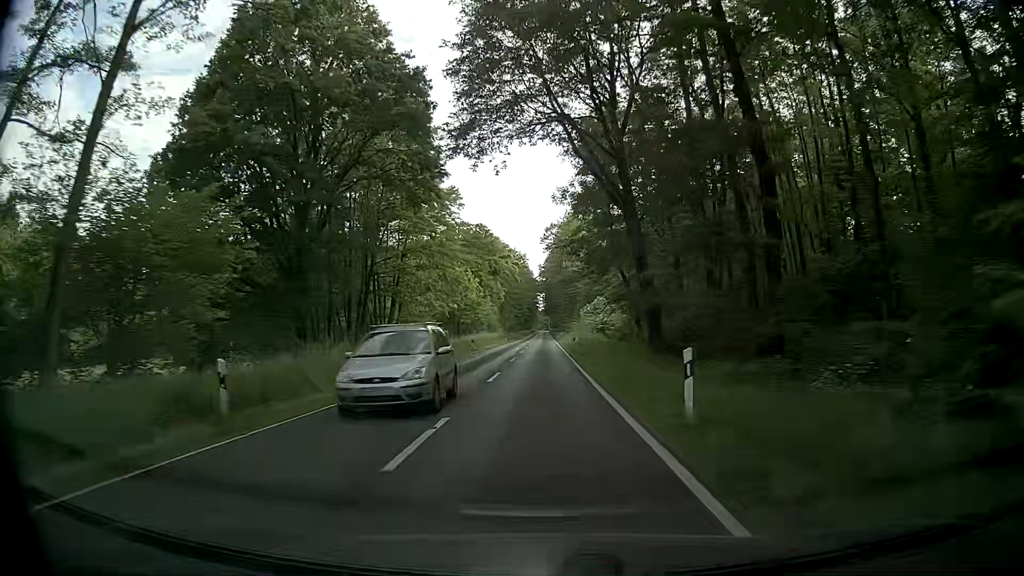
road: secondary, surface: asphalt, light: Day
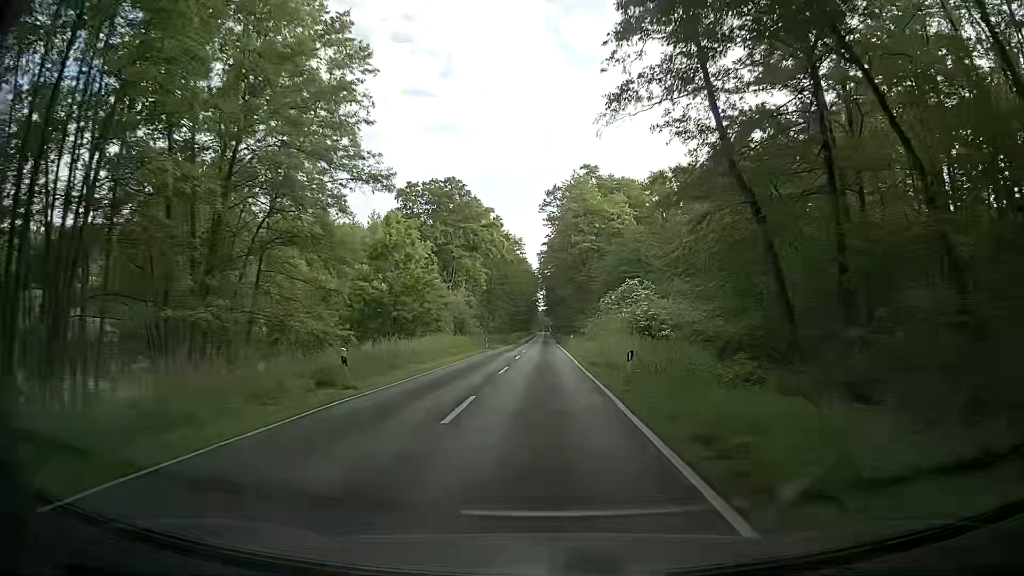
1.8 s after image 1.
(-0.1, +32.1) m; 0°
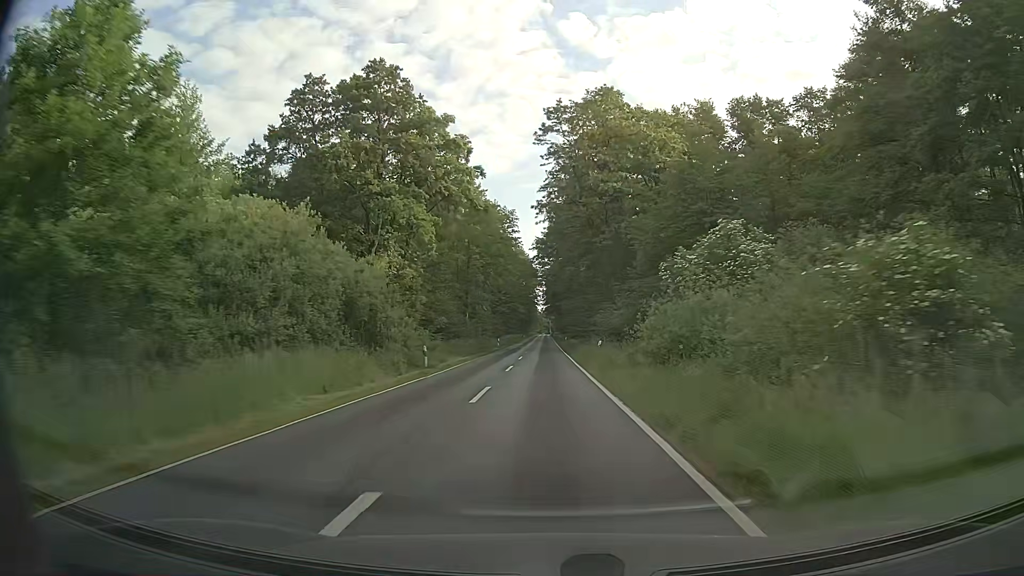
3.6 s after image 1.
(+0.3, +32.2) m; +1°
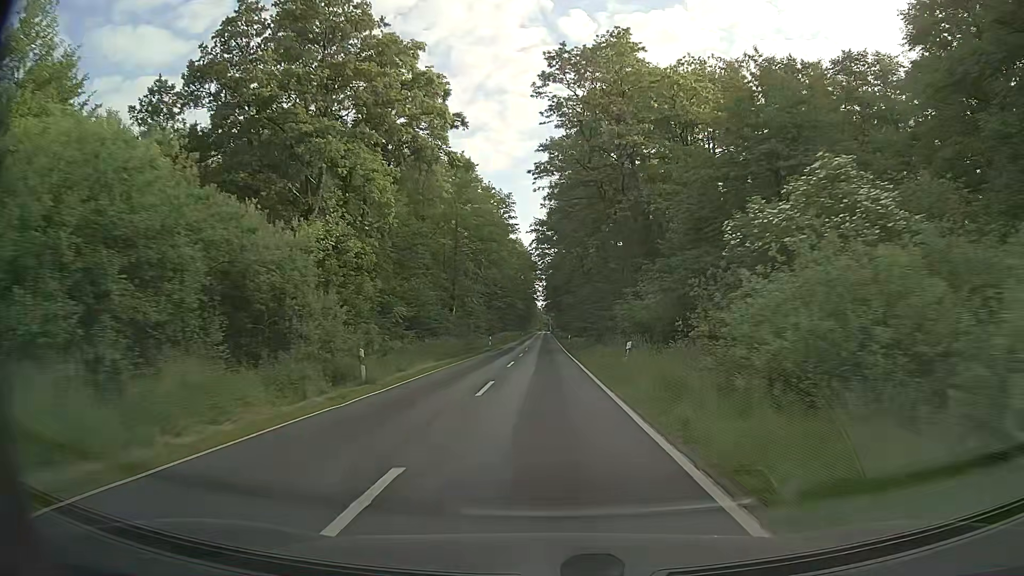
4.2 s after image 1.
(-0.1, +10.7) m; -1°
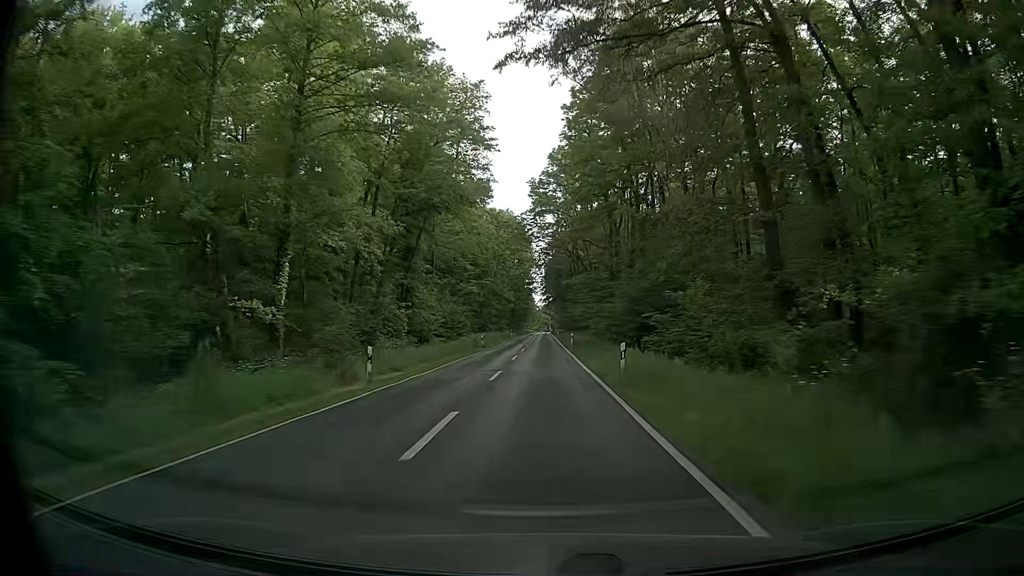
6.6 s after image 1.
(+0.2, +43.0) m; 0°
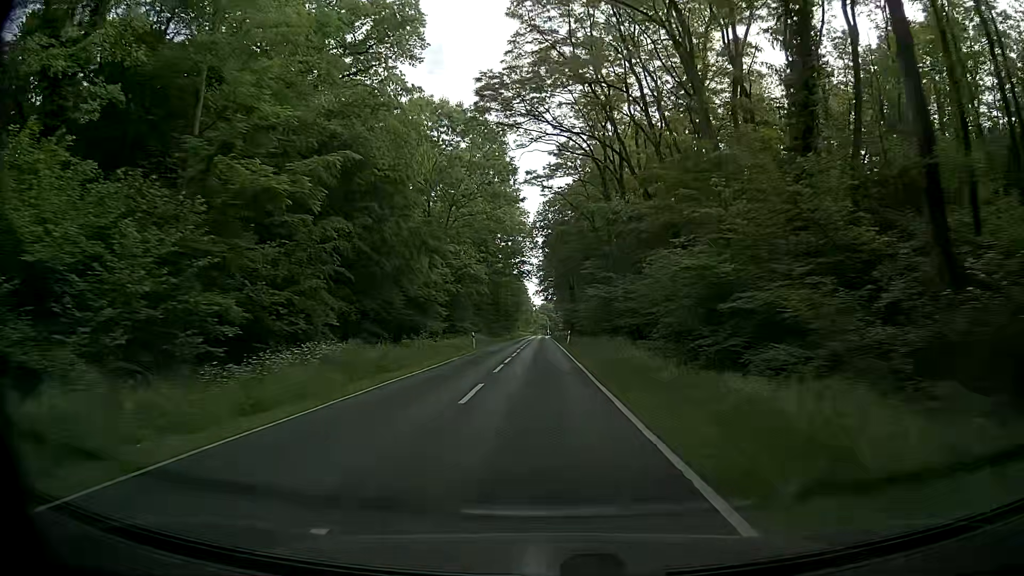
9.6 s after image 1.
(-0.1, +53.6) m; 0°
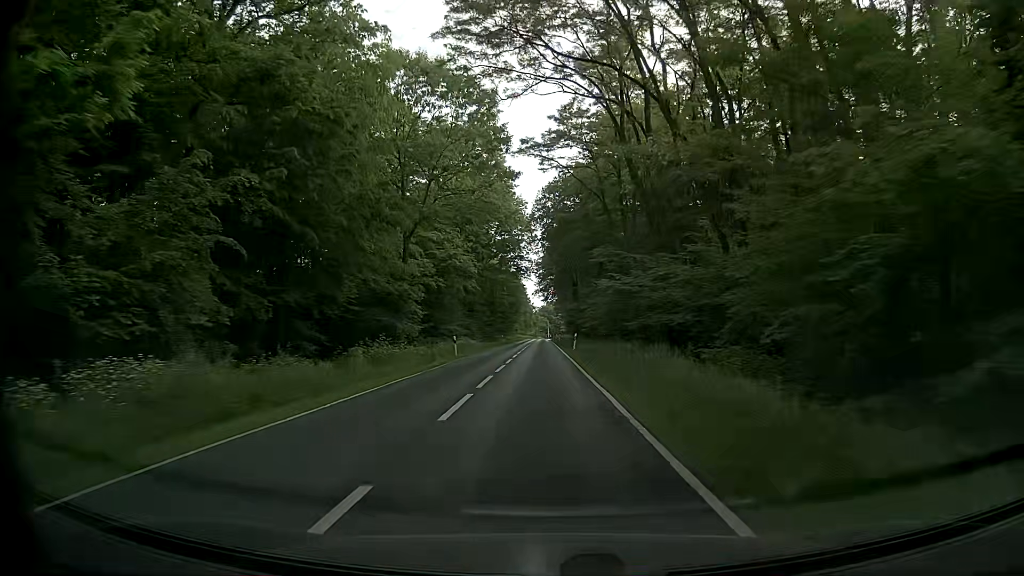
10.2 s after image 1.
(0.0, +10.7) m; 0°
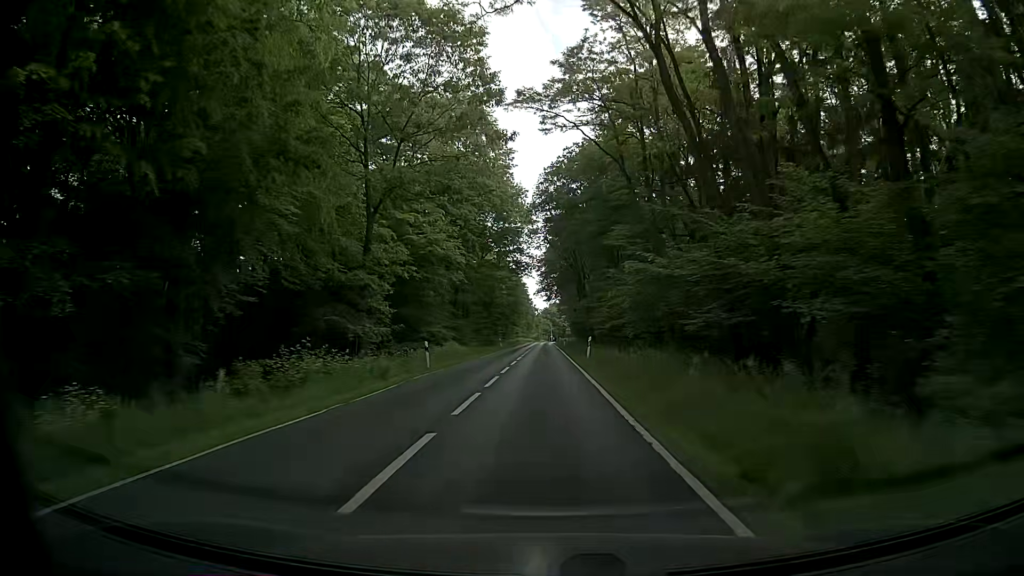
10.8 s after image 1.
(0.0, +10.7) m; -1°
(0, +10) (0, +20) (0, +30) (0, +40) (0, +50) (+1, +60) (+1, +70) (+1, +80) (+1, +90) (+1, +100) m
